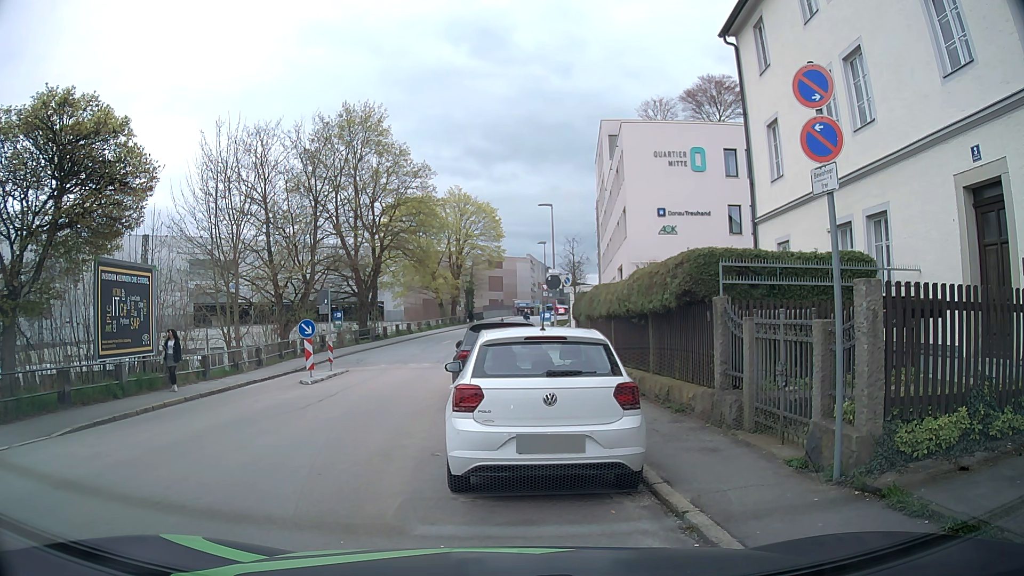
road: residential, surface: asphalt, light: Day
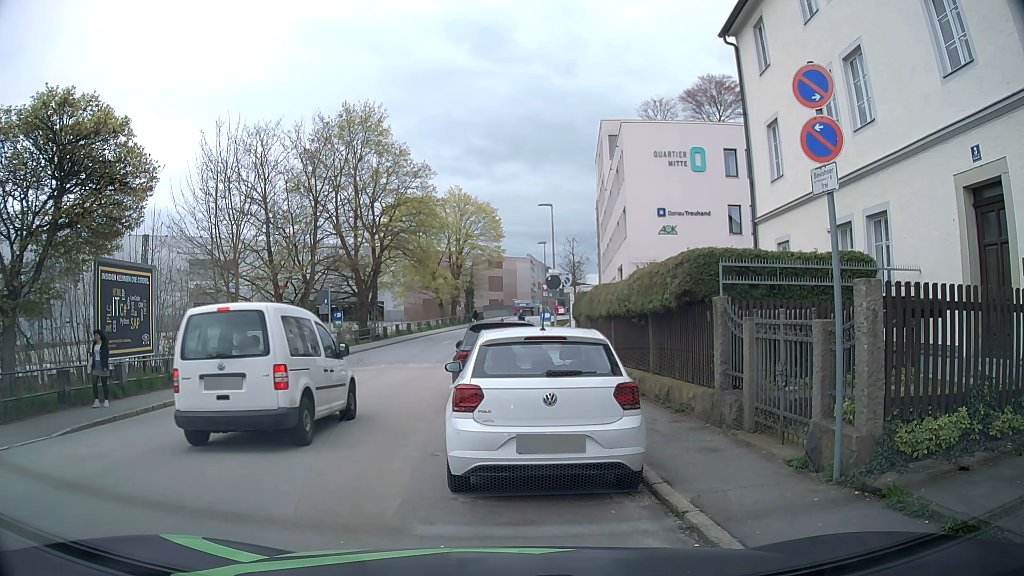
(0.0, 0.0) m; 0°
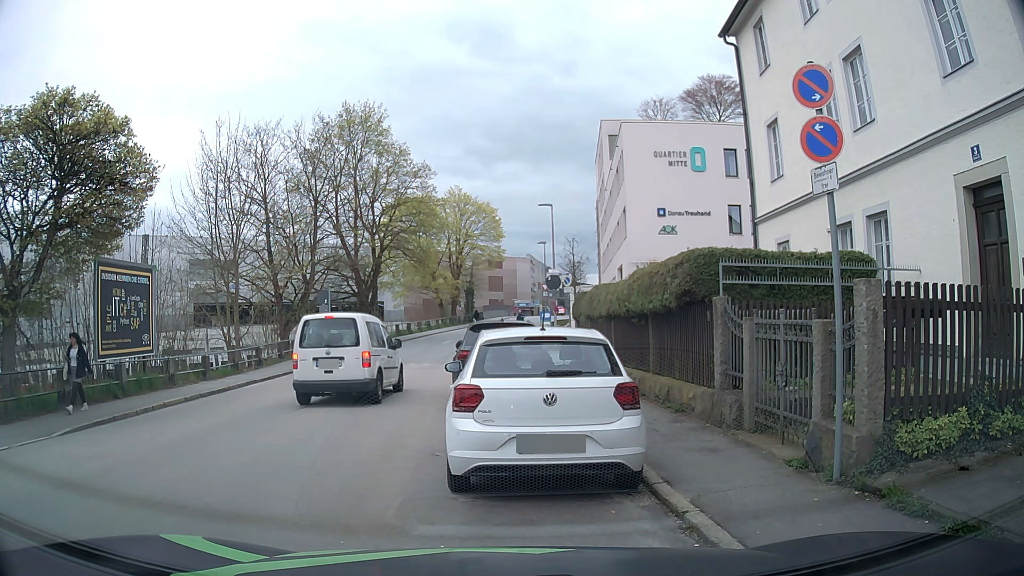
(0.0, 0.0) m; 0°
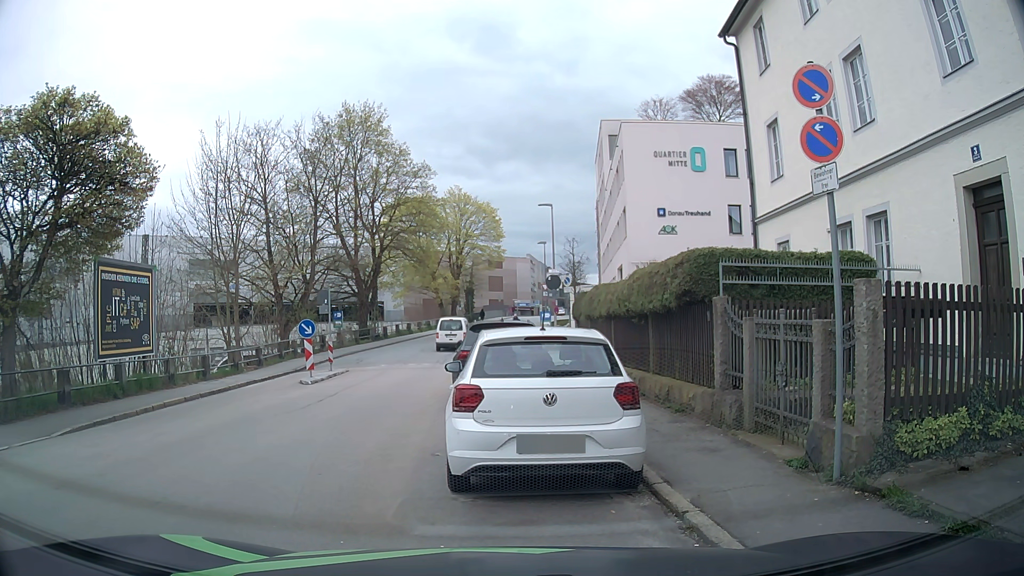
(0.0, 0.0) m; 0°
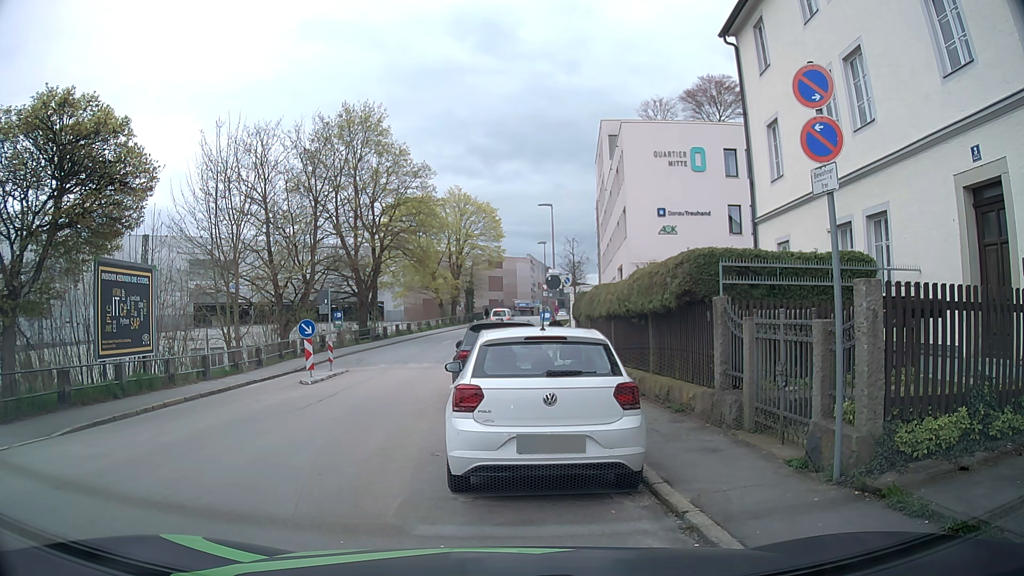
(0.0, 0.0) m; 0°
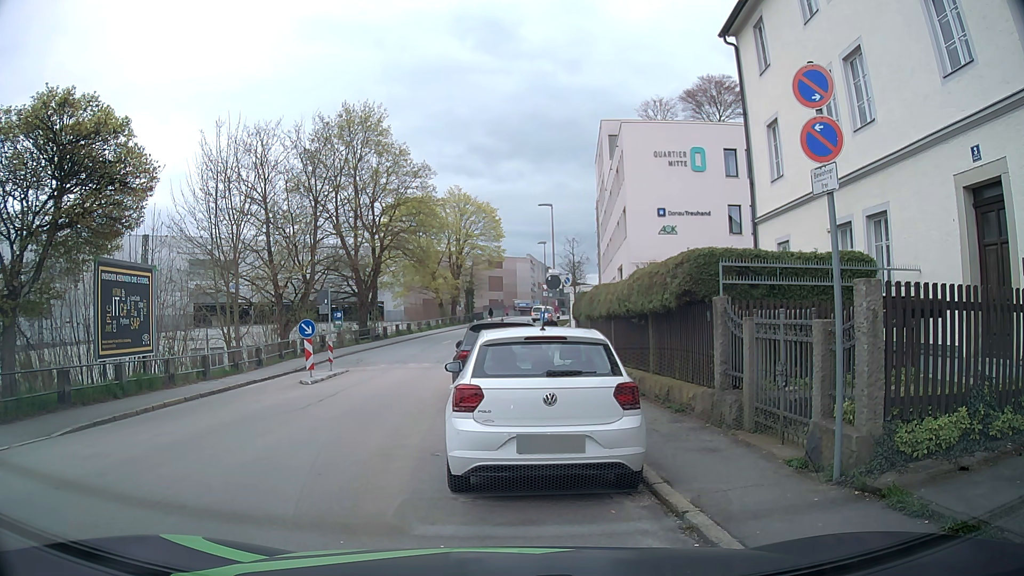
(0.0, 0.0) m; 0°
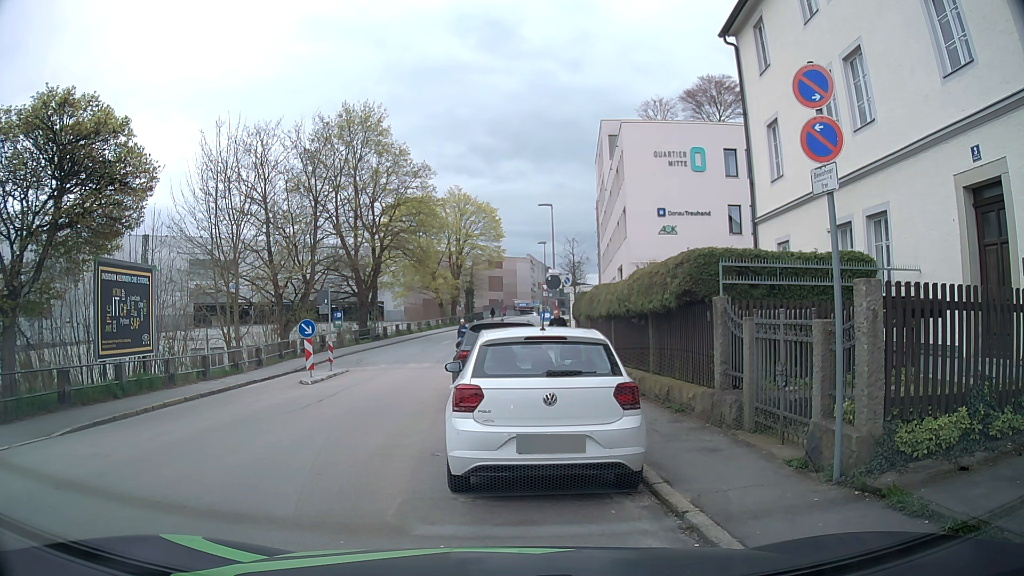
(0.0, 0.0) m; 0°
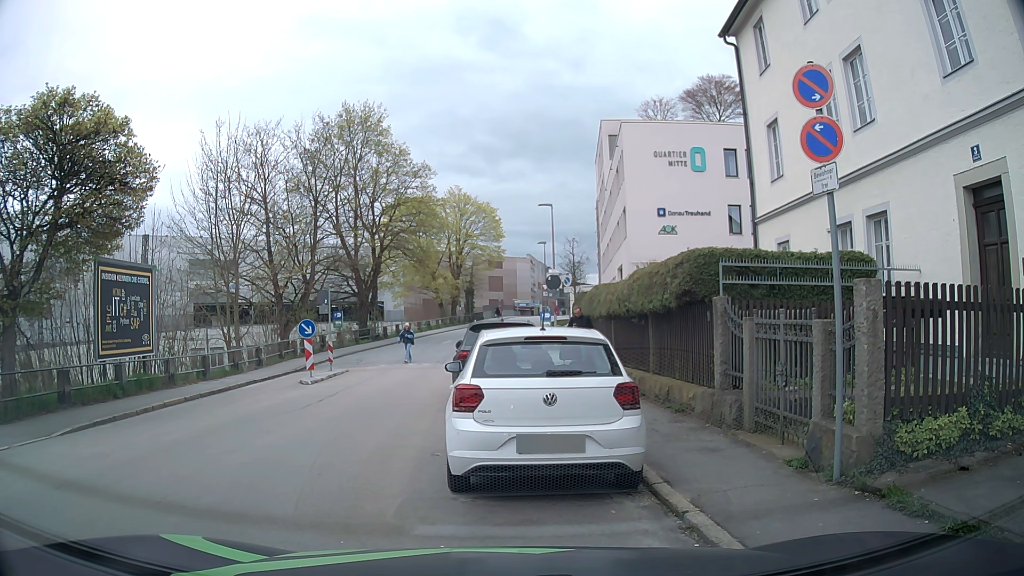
(0.0, 0.0) m; 0°
